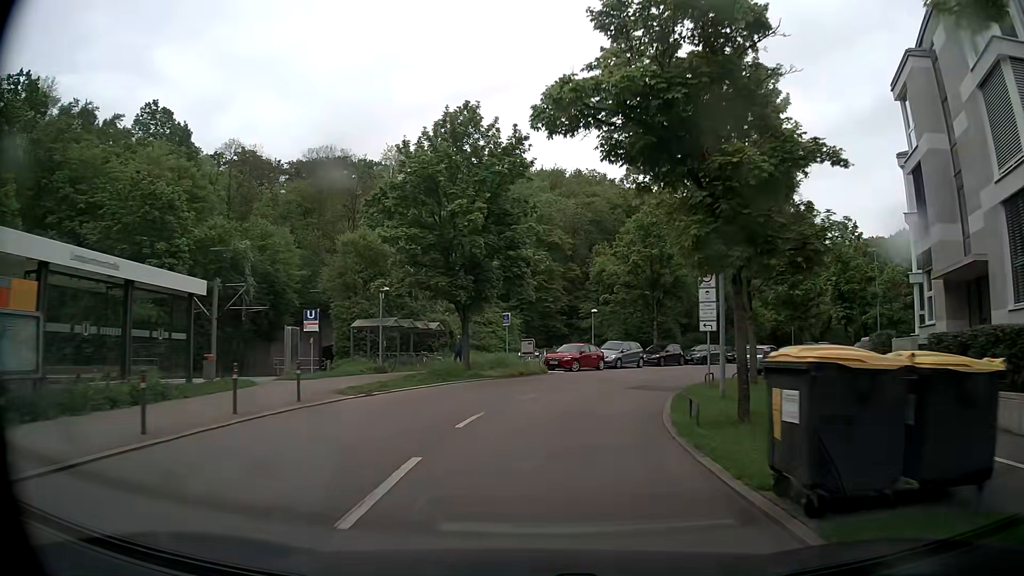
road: secondary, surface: asphalt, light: Day
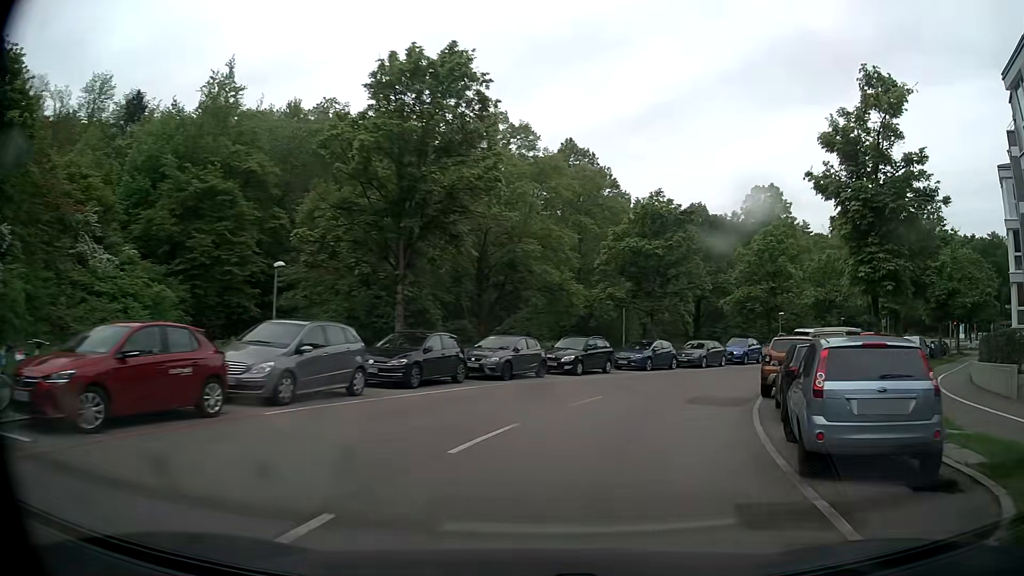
(+3.8, +26.1) m; +22°
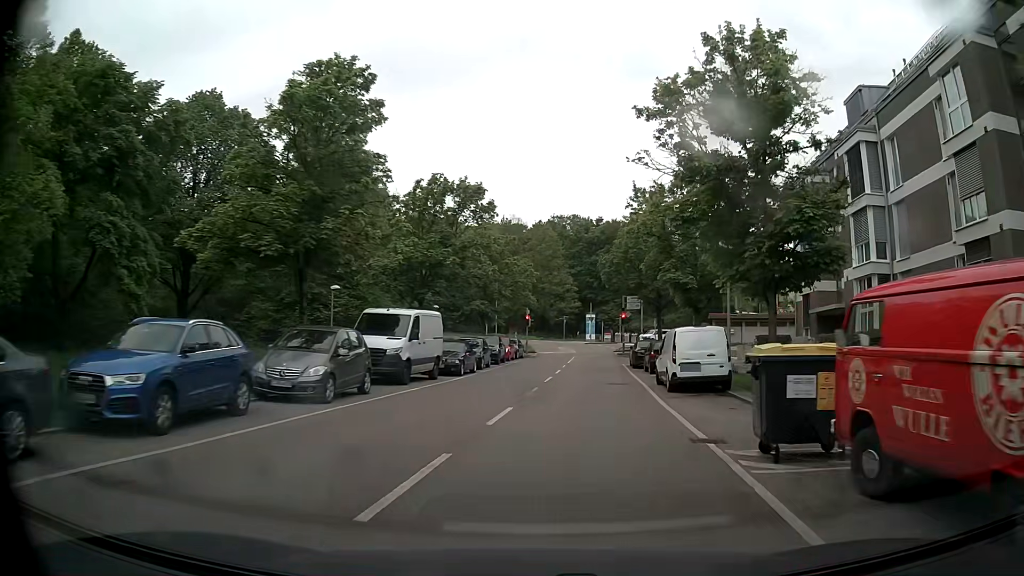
(+10.3, +29.9) m; +37°
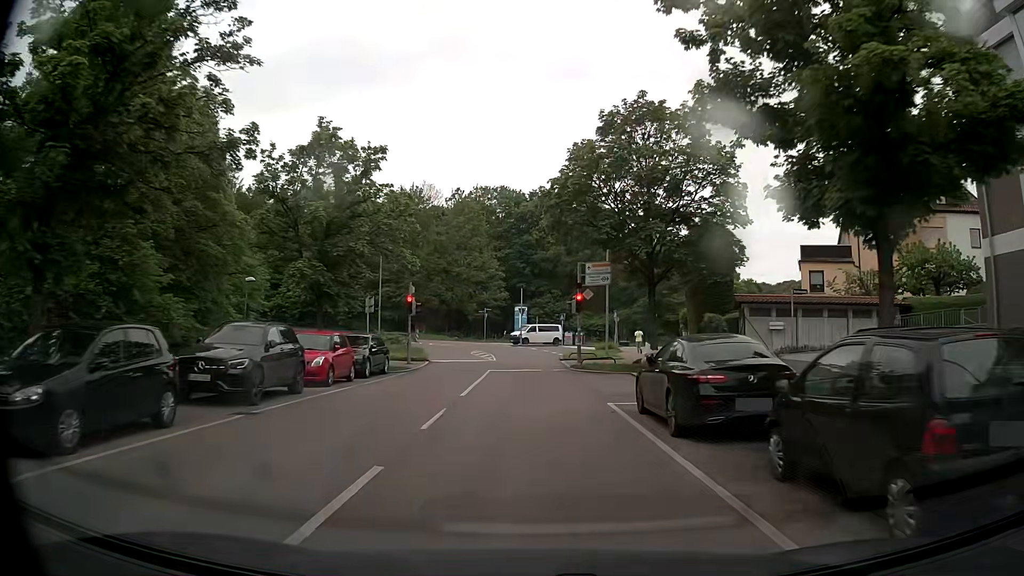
(+1.7, +25.0) m; +6°
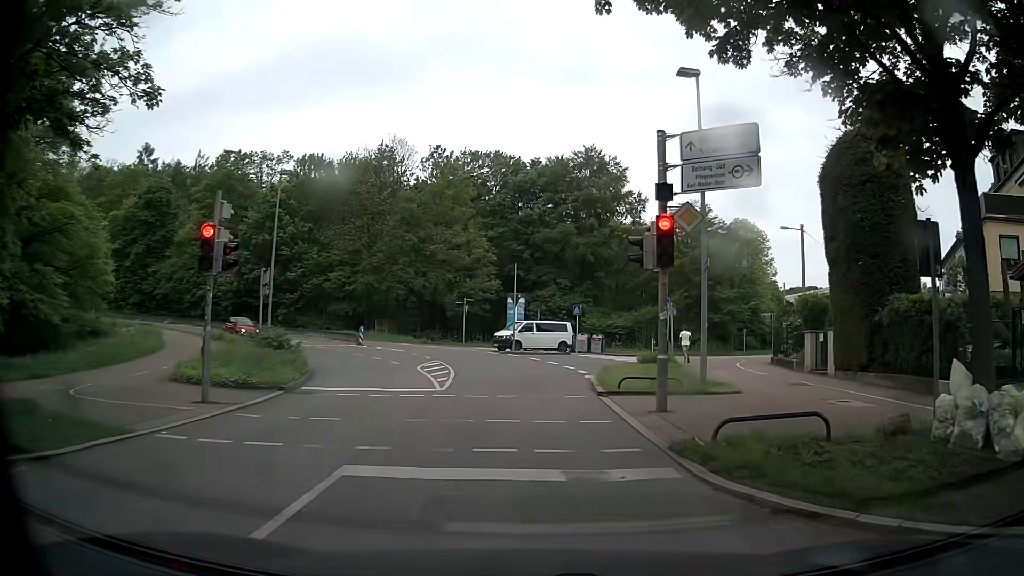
(-0.2, +20.6) m; 0°
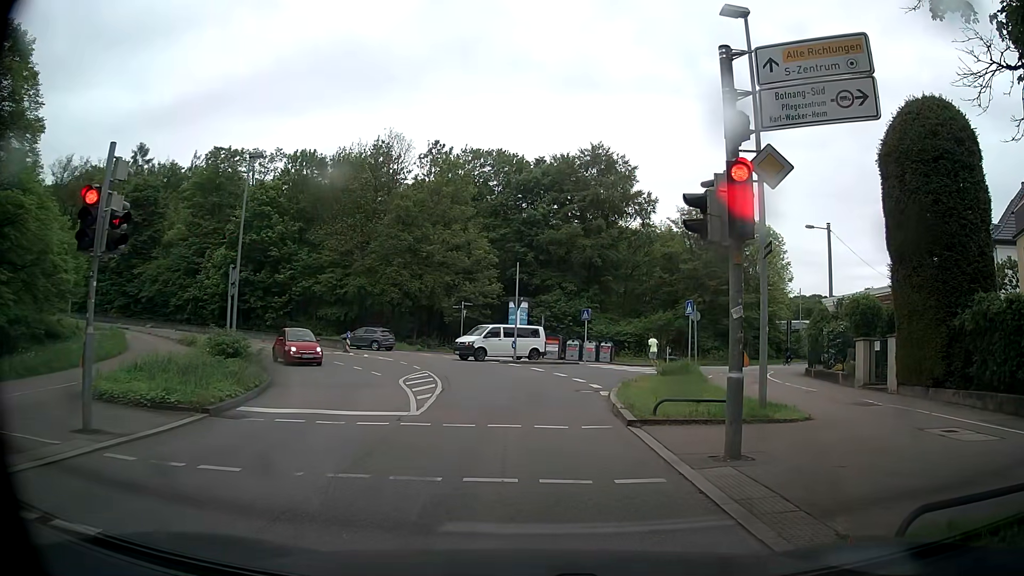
(-0.1, +3.6) m; -1°
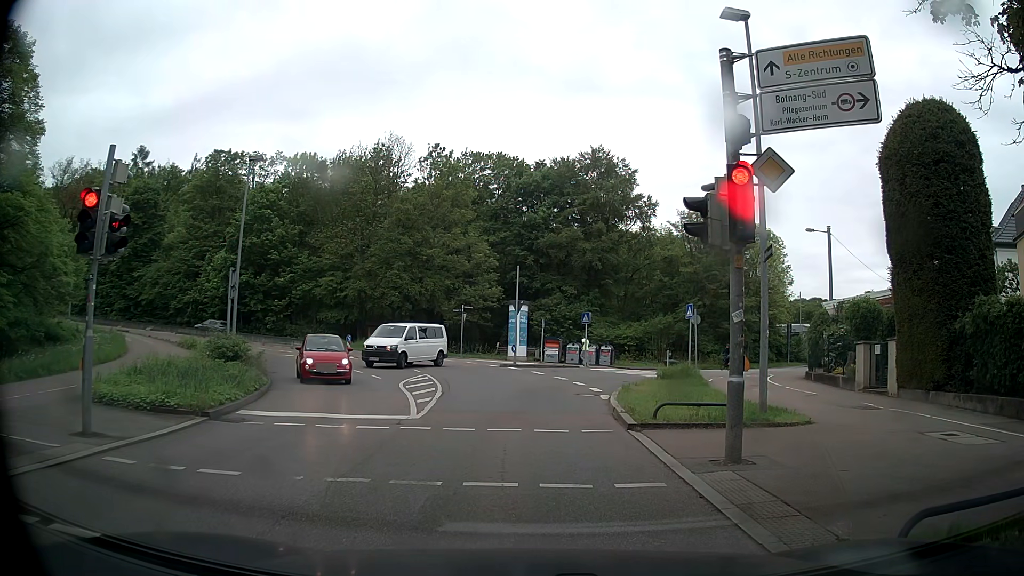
(0.0, +0.1) m; 0°
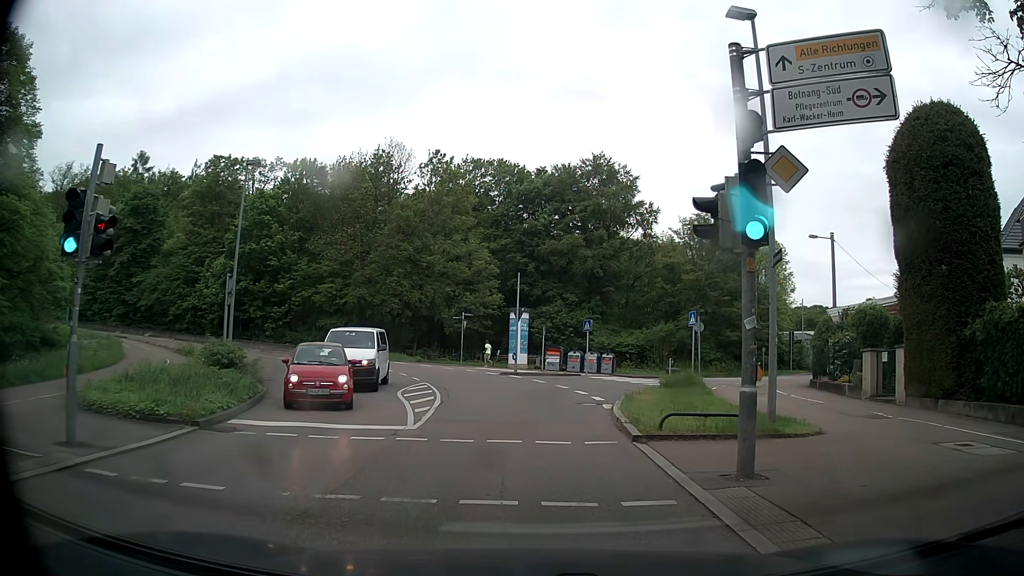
(0.0, +0.6) m; 0°
(0, +10) (-1, +20) (-2, +30) (-6, +39) (-12, +47) (-20, +53) (-29, +57) (-39, +59) (-49, +59) (-59, +56) m
